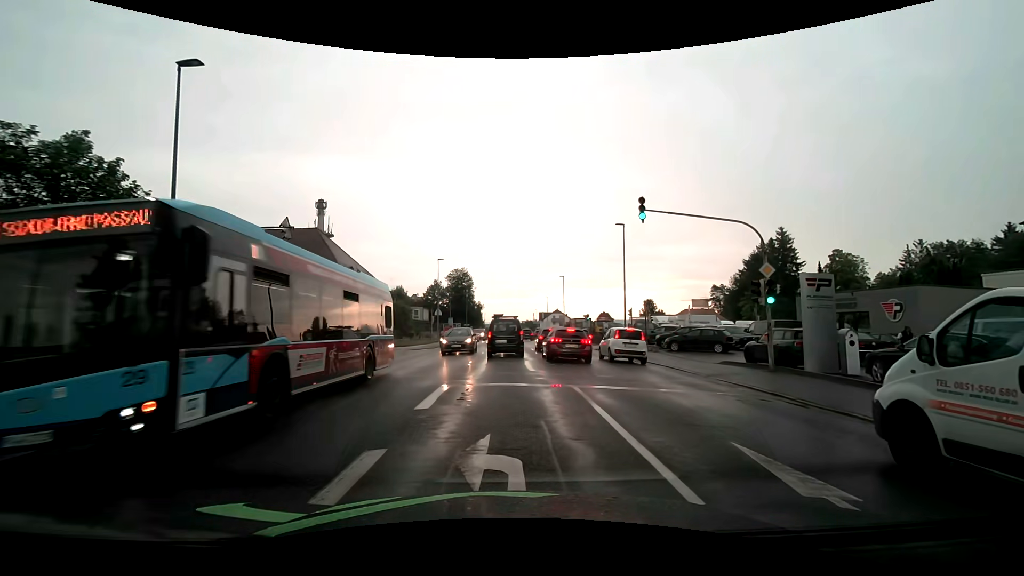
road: tertiary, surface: asphalt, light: Day
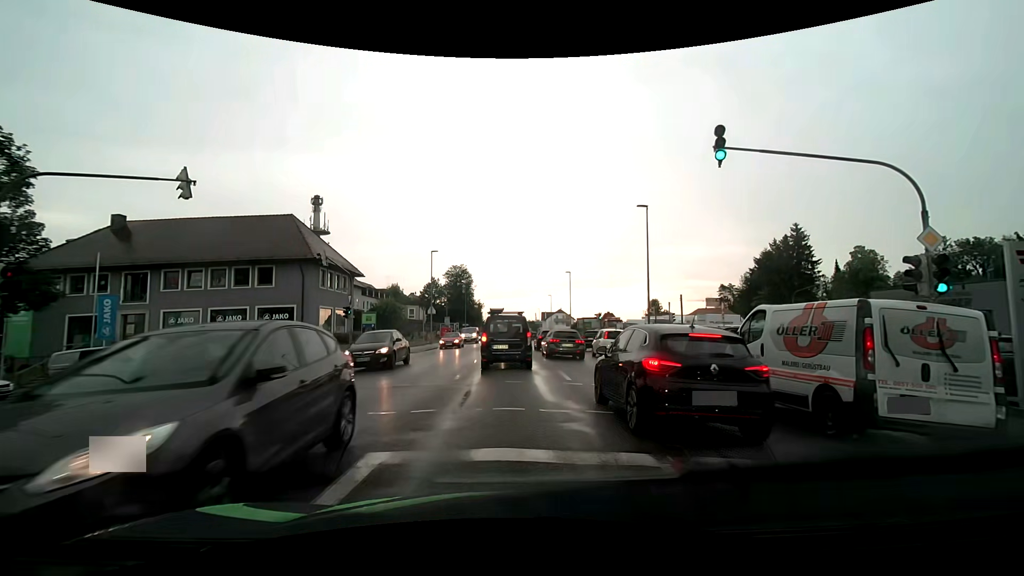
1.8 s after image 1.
(0.0, +6.4) m; 0°
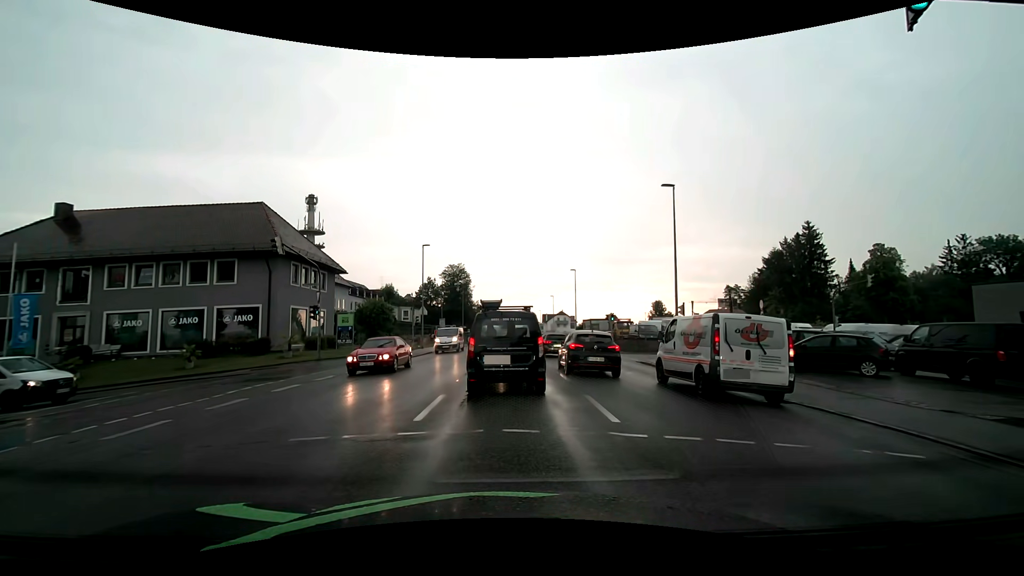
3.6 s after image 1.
(0.0, +5.6) m; +1°
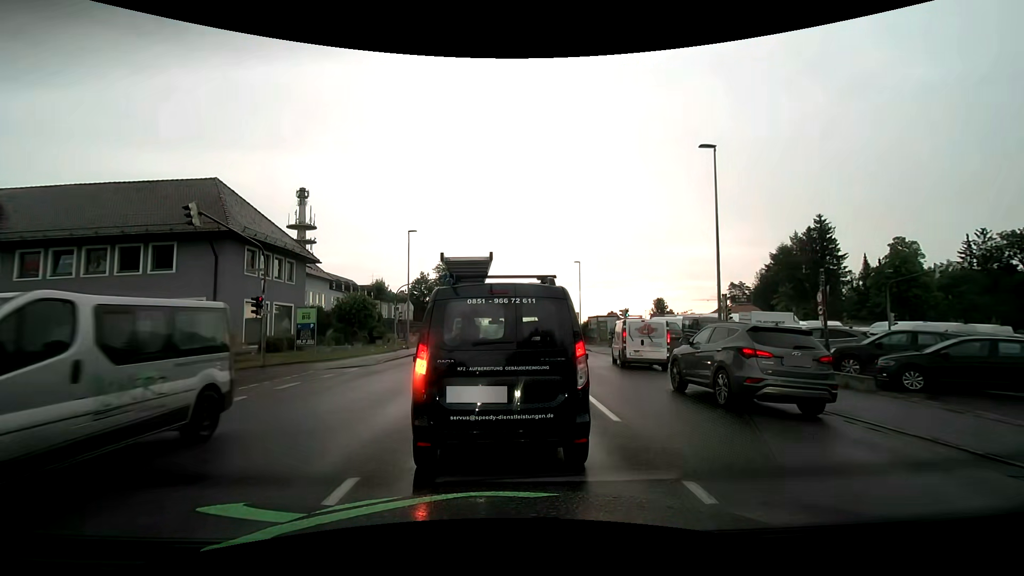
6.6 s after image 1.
(-0.1, +5.9) m; -1°
